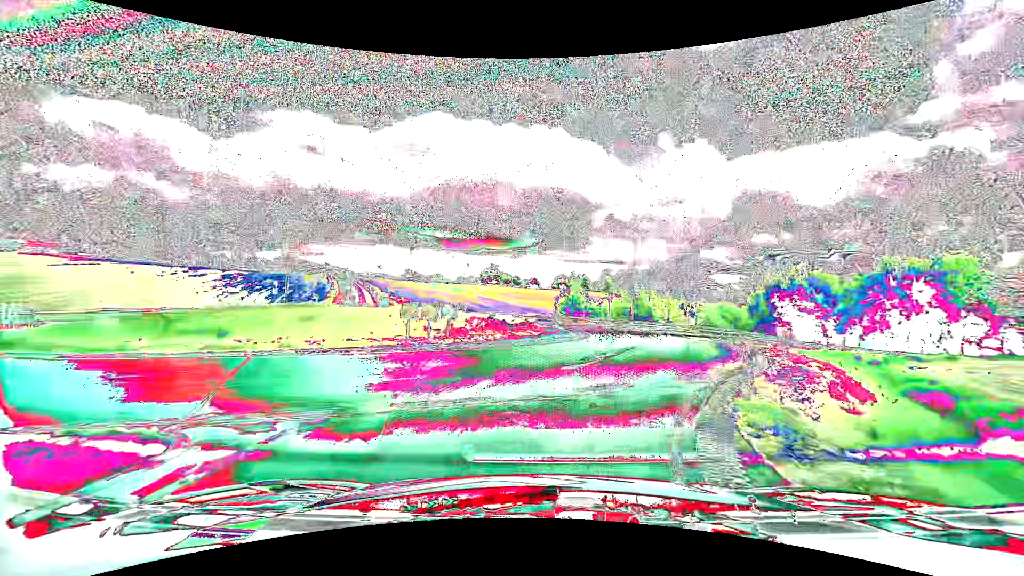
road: tertiary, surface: asphalt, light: Day
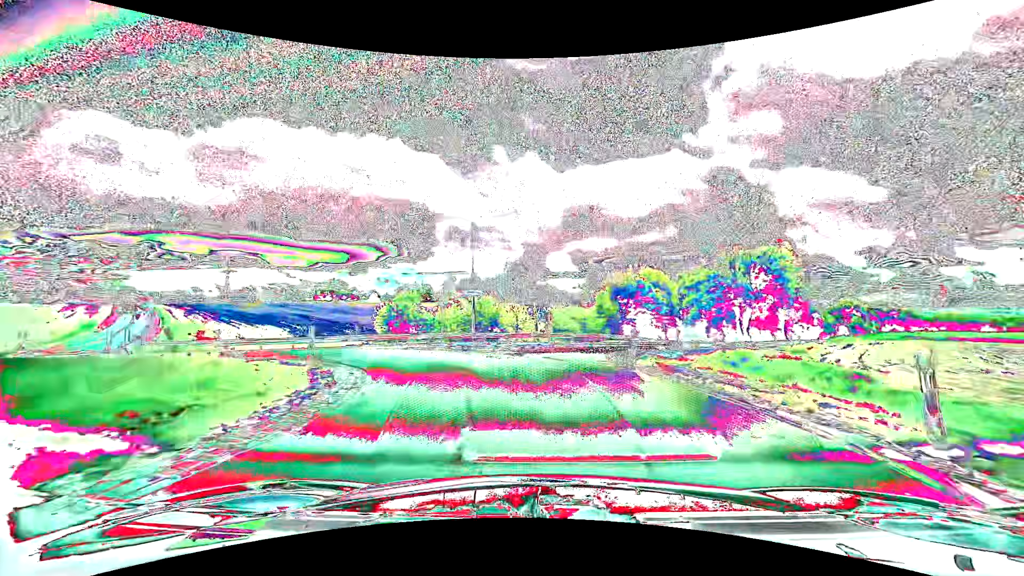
(+2.4, +14.0) m; +18°
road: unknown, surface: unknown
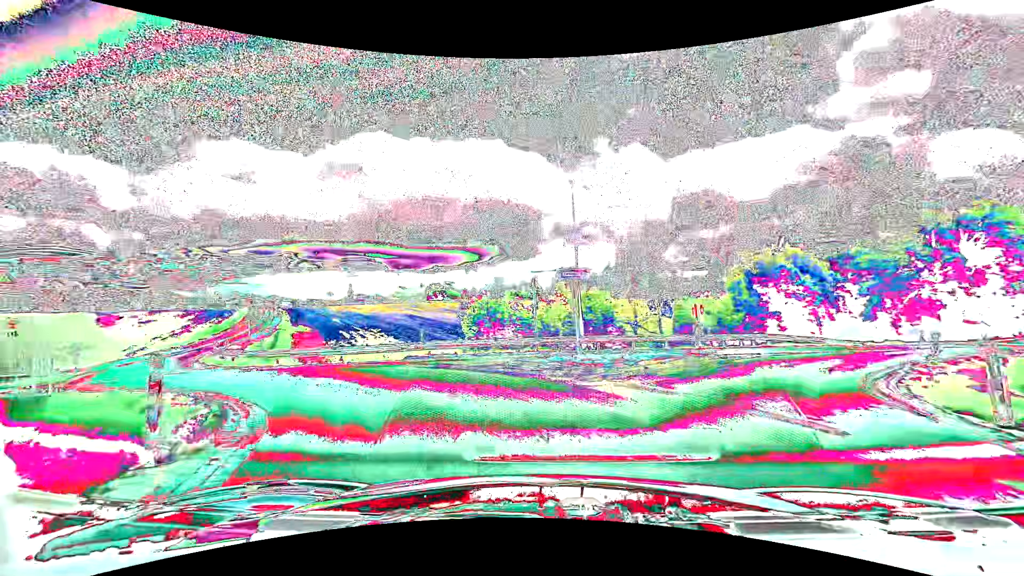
(-0.6, +9.0) m; -12°
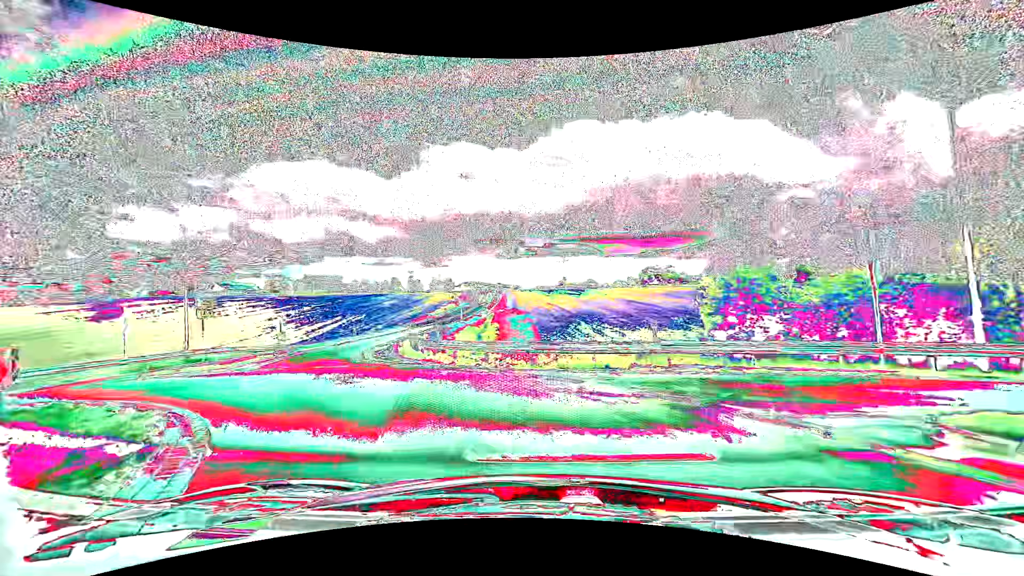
(-1.7, +8.2) m; -24°
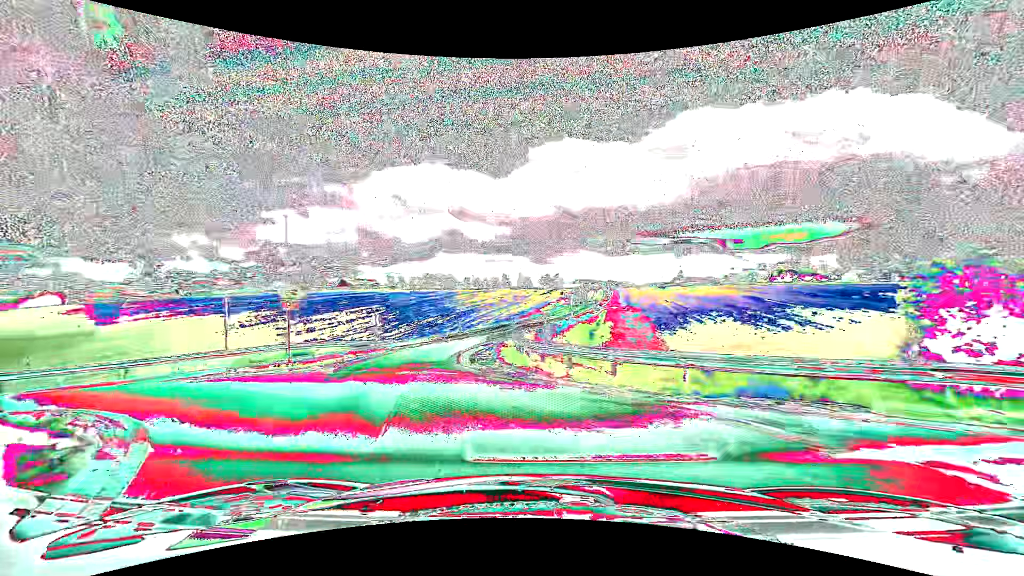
(-0.5, +4.3) m; -12°
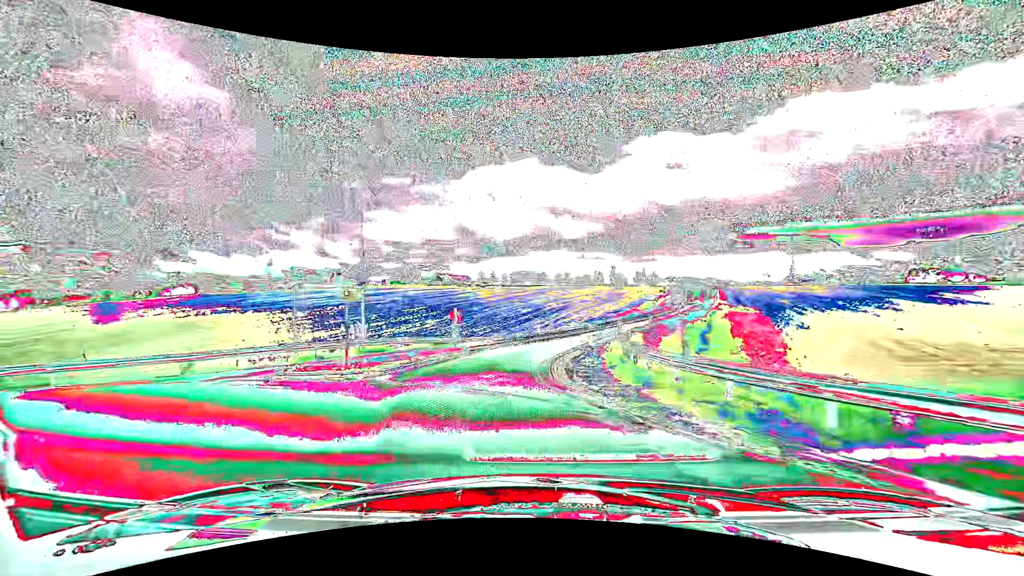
(-0.5, +4.5) m; -11°
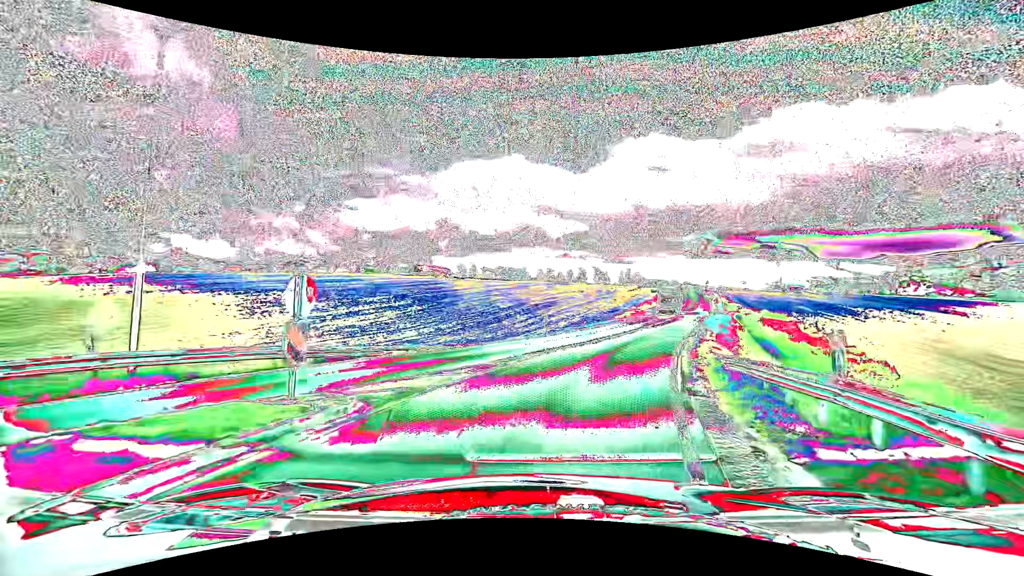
(-0.6, +15.0) m; +3°
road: tertiary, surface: asphalt
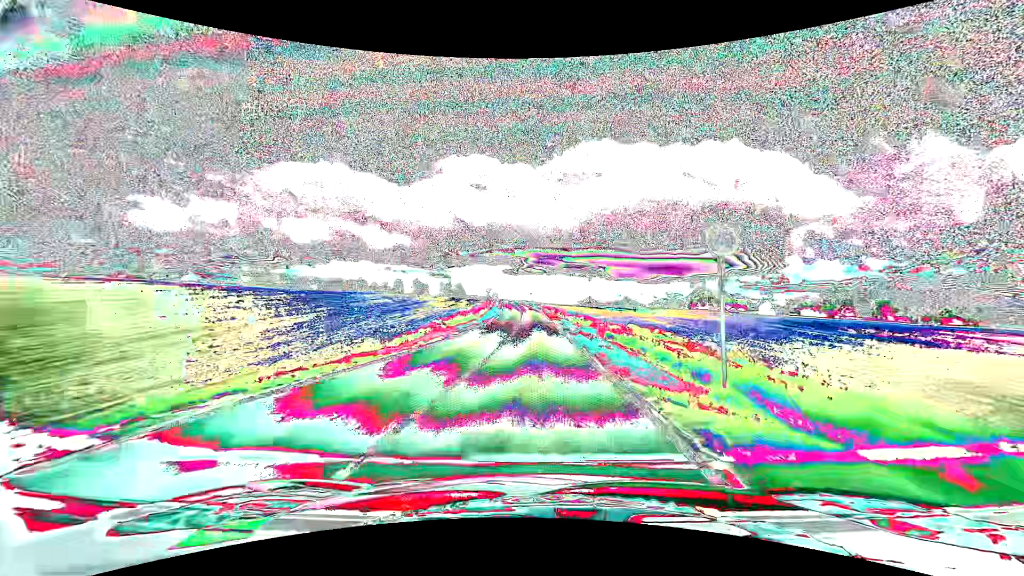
(+6.8, +30.4) m; +20°
(0, +10) (0, +20) (0, +30) (0, +40) (-1, +50) (-1, +60) (-1, +70) (-1, +80) (-2, +90) (-2, +100) m
